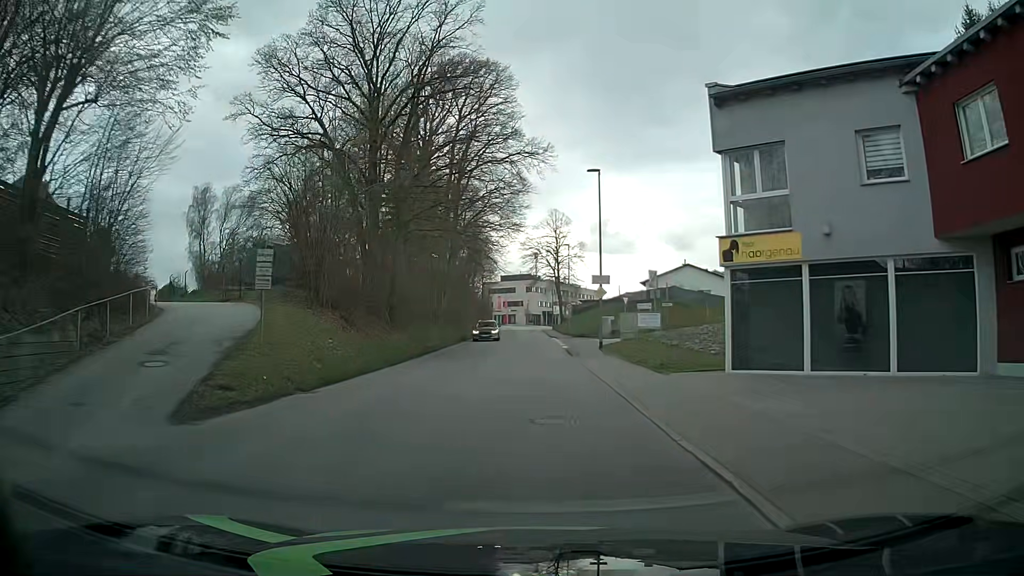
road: tertiary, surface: asphalt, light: Day
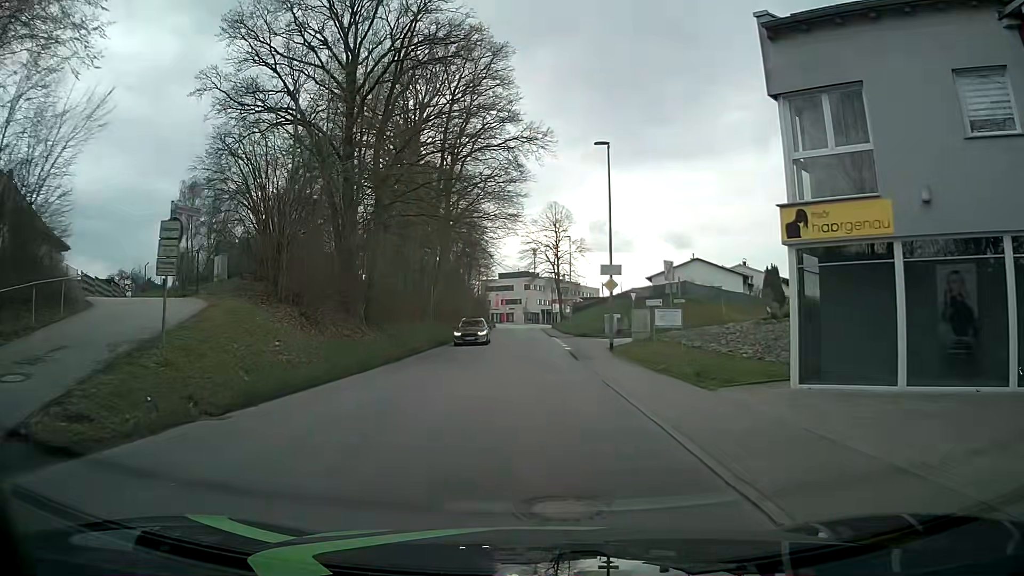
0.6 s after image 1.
(+0.1, +4.5) m; +2°
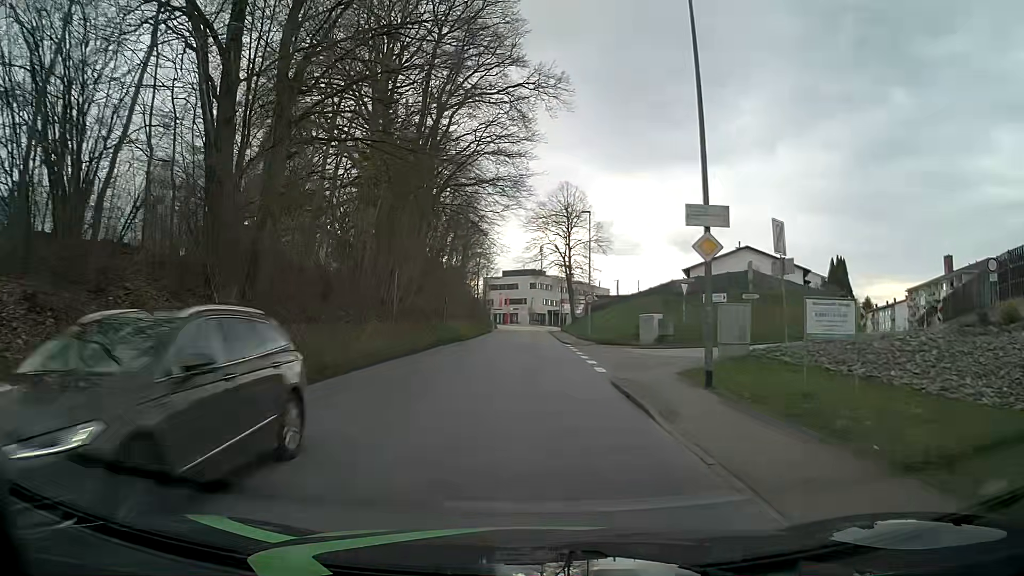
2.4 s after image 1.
(-0.2, +13.4) m; 0°
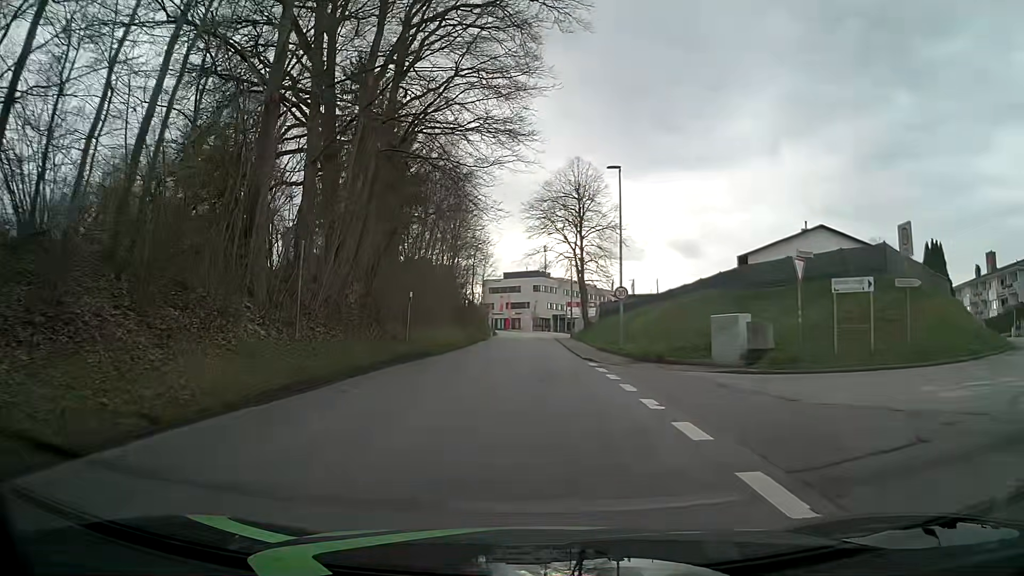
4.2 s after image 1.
(-0.1, +13.3) m; -1°
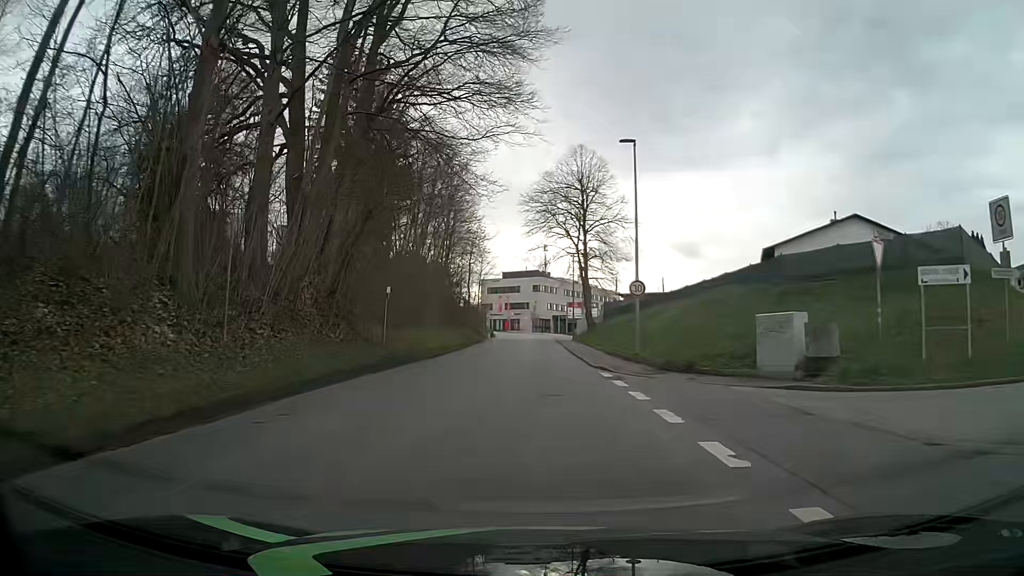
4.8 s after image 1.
(+0.1, +4.4) m; +1°
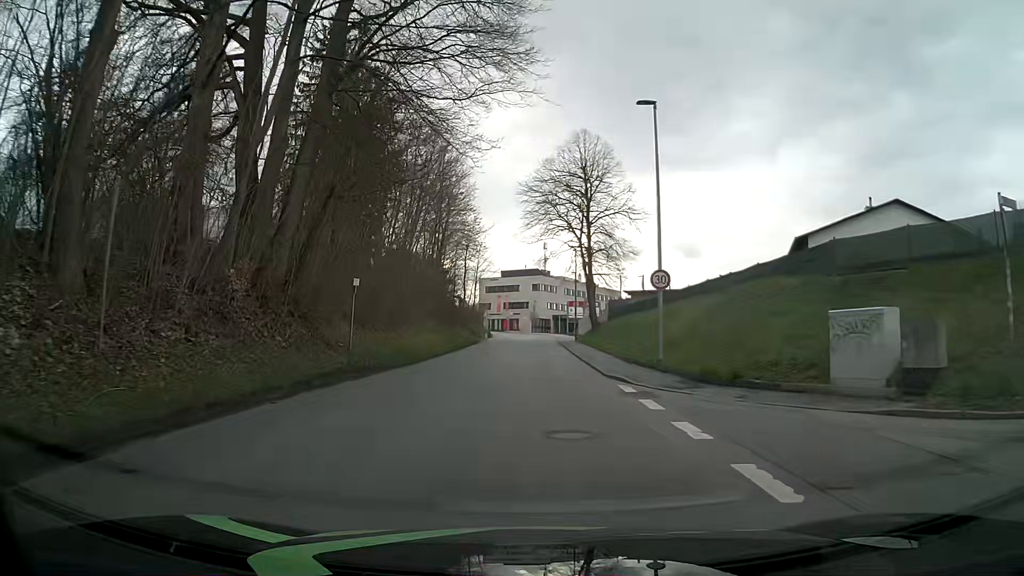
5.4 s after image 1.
(0.0, +4.4) m; 0°
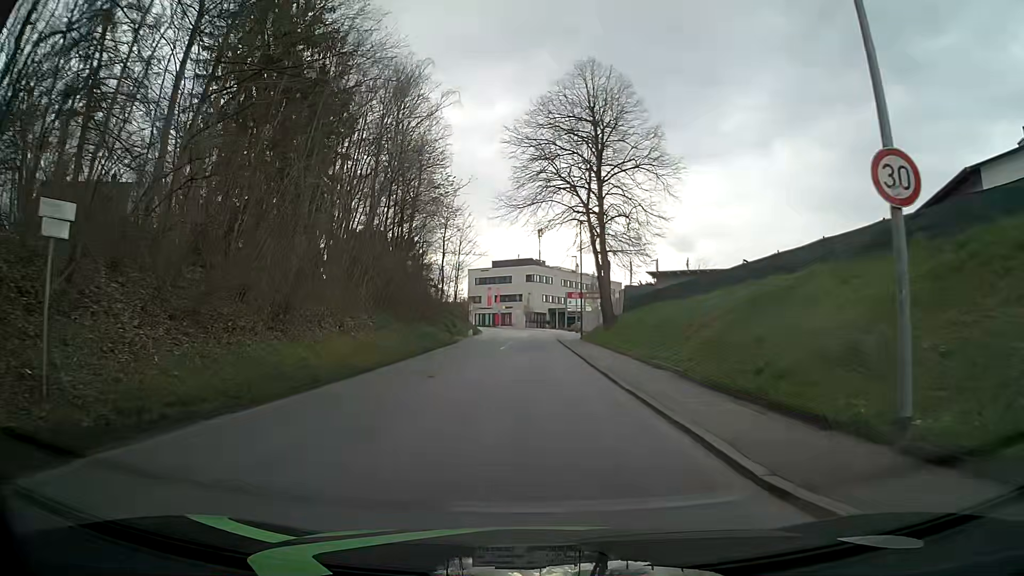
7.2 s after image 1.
(0.0, +13.4) m; 0°
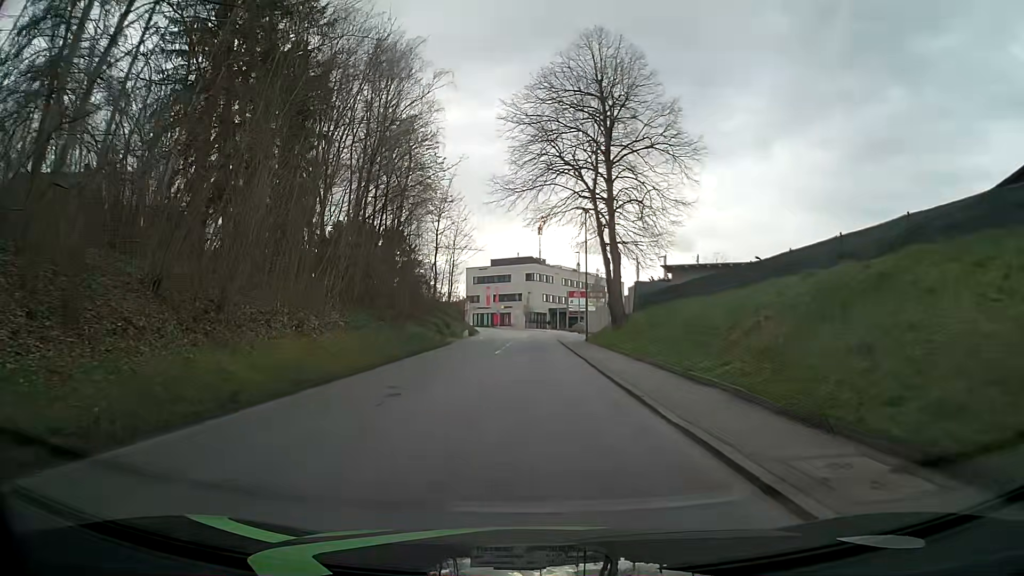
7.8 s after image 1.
(-0.1, +4.5) m; -2°
